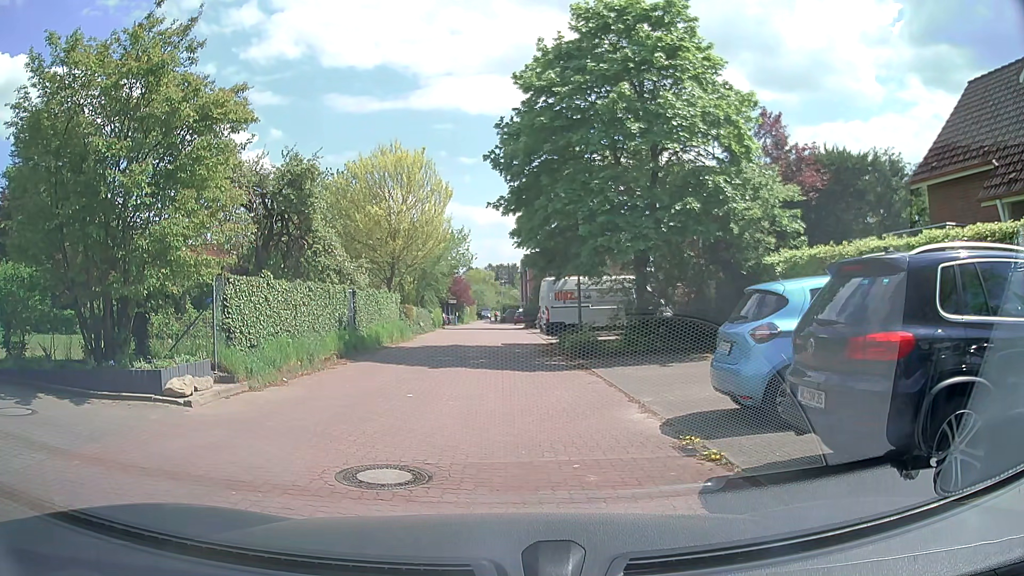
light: Day
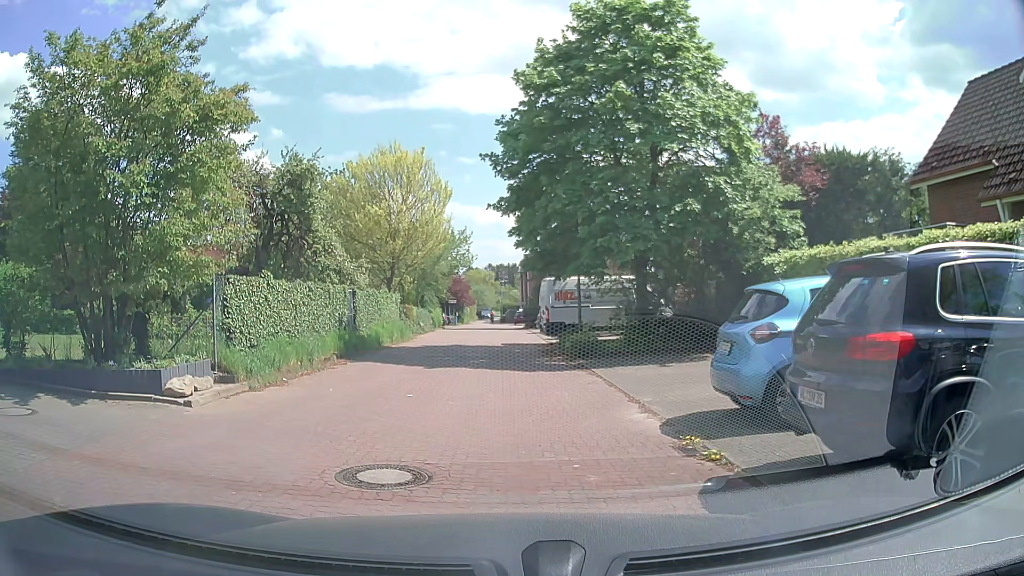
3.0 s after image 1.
(0.0, 0.0) m; 0°
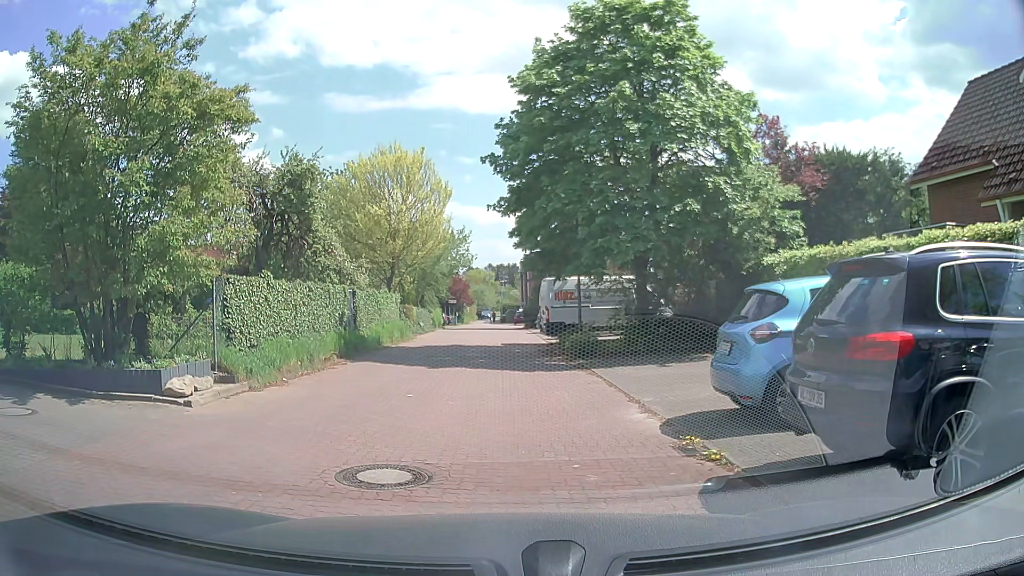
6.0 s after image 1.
(0.0, 0.0) m; 0°
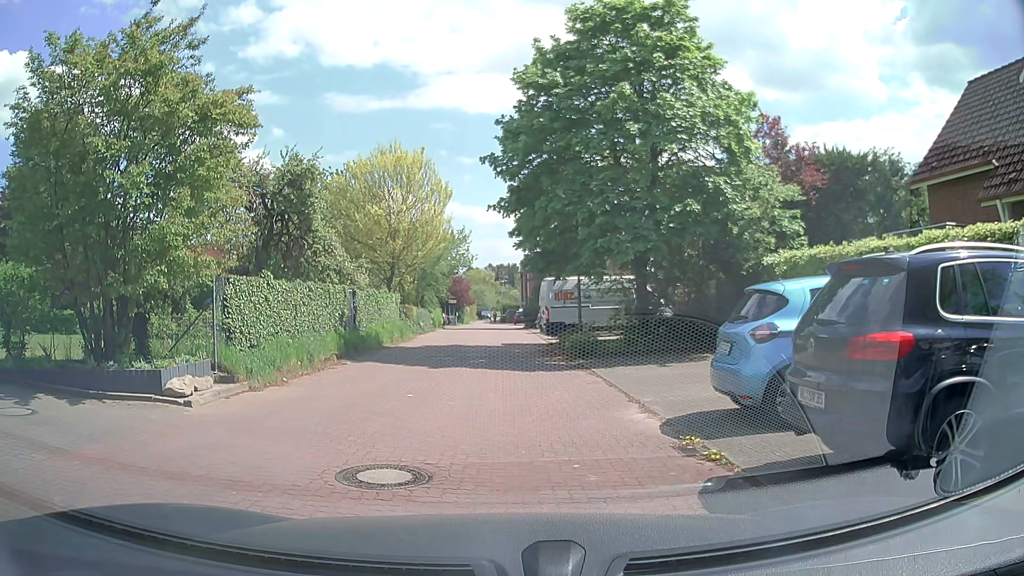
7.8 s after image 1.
(0.0, 0.0) m; 0°
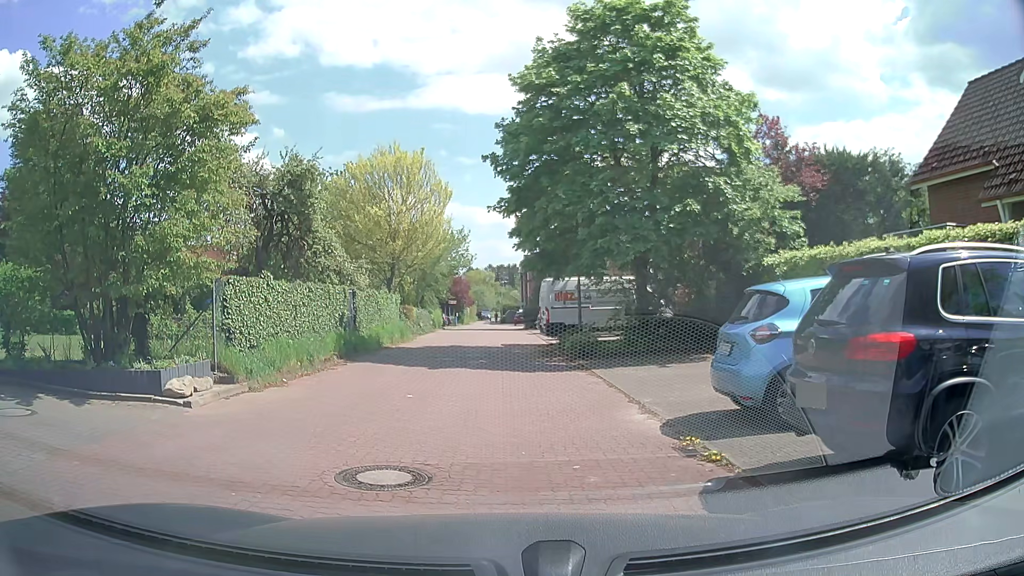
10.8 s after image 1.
(0.0, 0.0) m; 0°
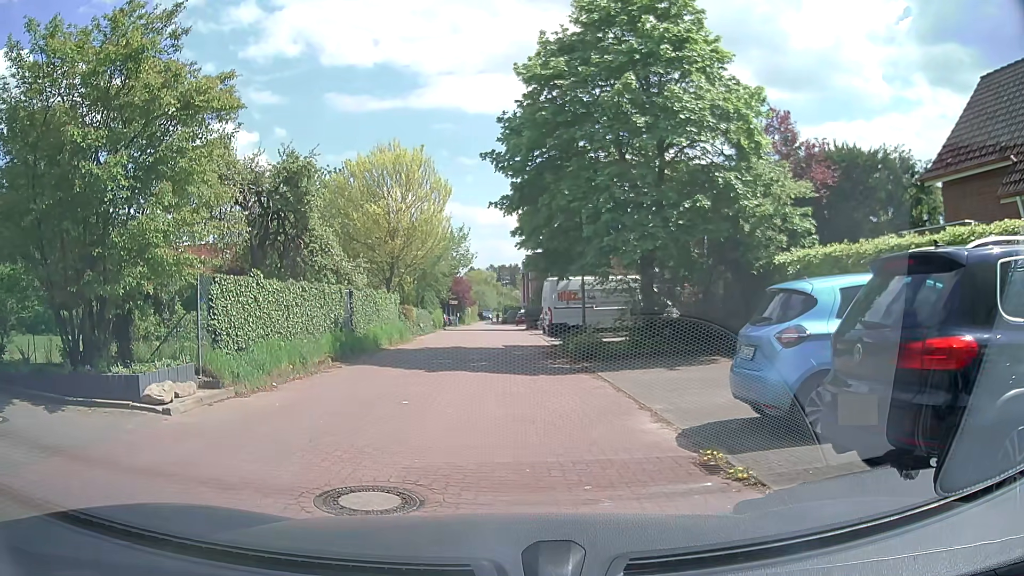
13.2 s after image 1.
(0.0, +0.6) m; 0°
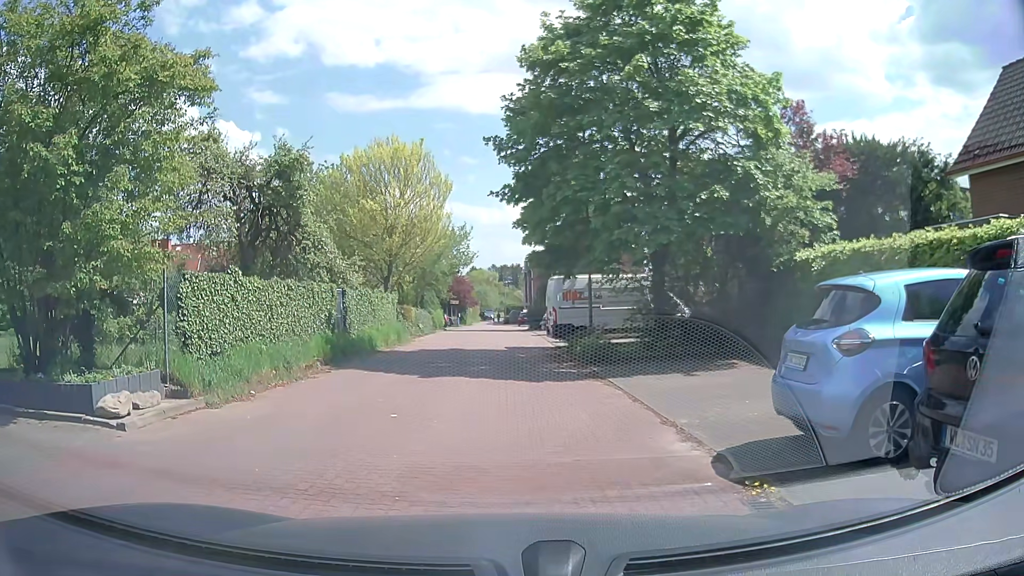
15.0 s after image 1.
(0.0, +1.2) m; 0°
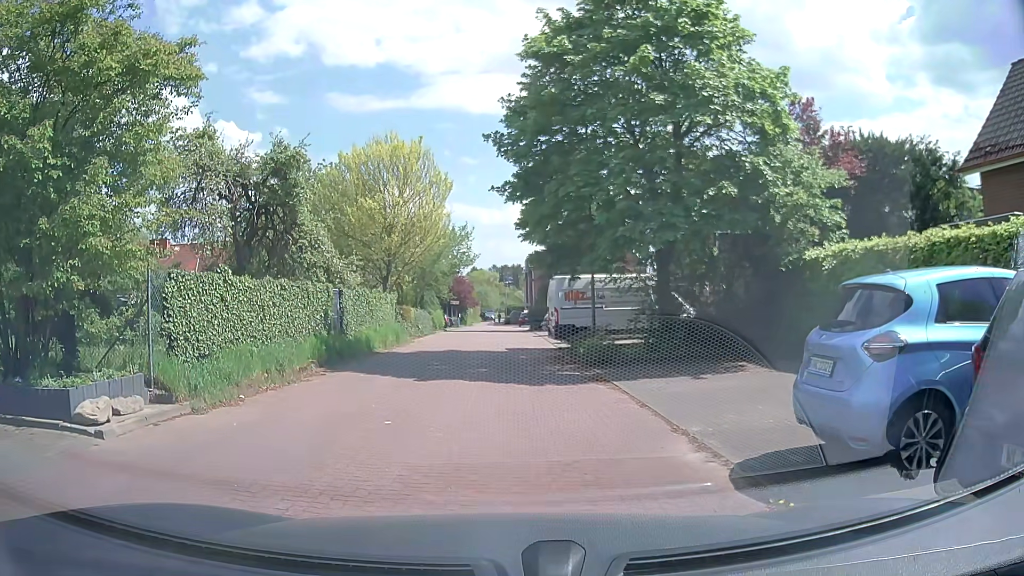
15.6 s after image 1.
(0.0, +0.5) m; 0°
